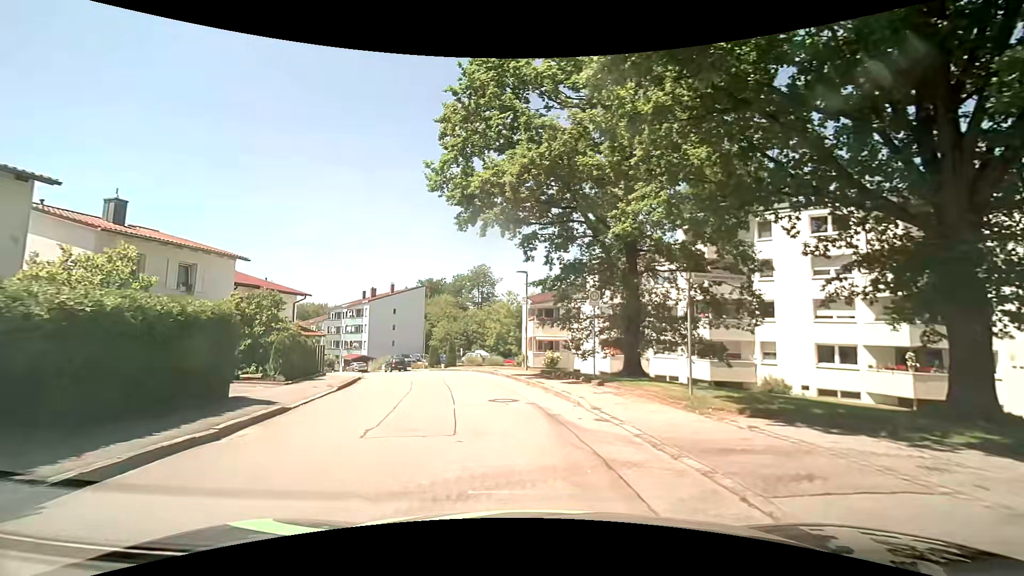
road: residential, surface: asphalt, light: Day
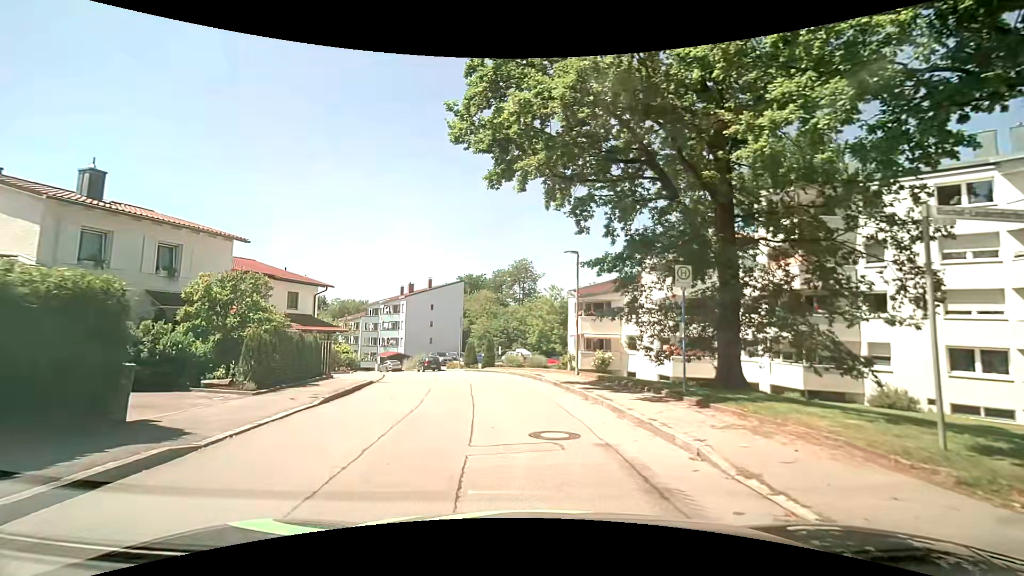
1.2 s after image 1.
(-0.3, +5.1) m; -6°
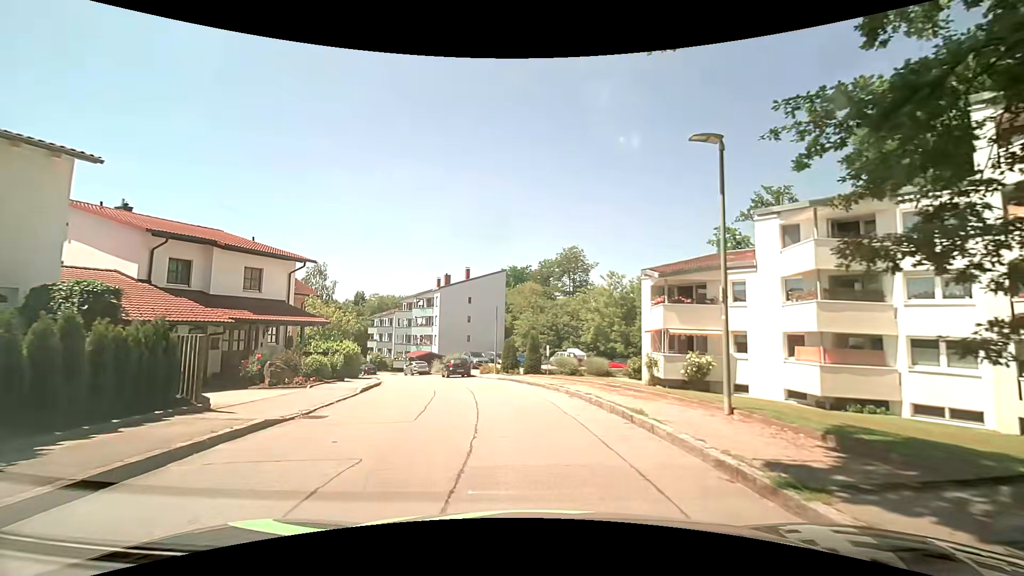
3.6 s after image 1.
(-0.5, +11.3) m; -5°
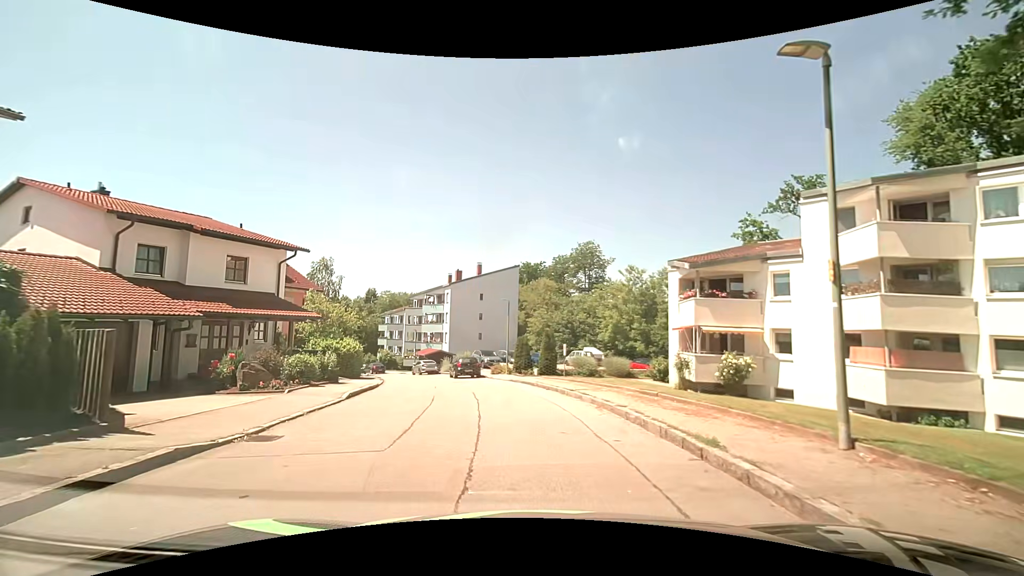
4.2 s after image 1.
(0.0, +2.7) m; -2°
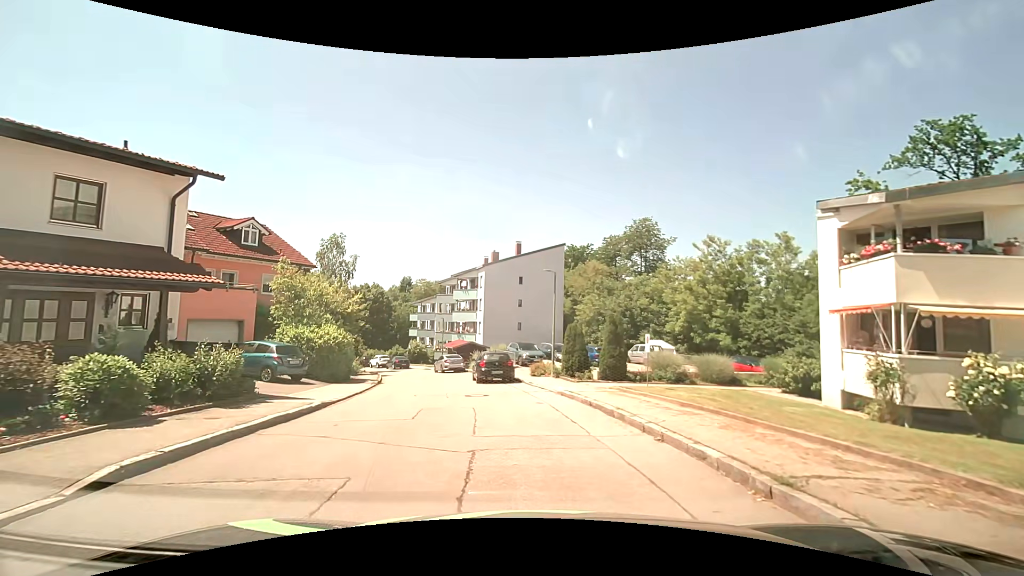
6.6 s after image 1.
(-0.3, +10.3) m; -4°
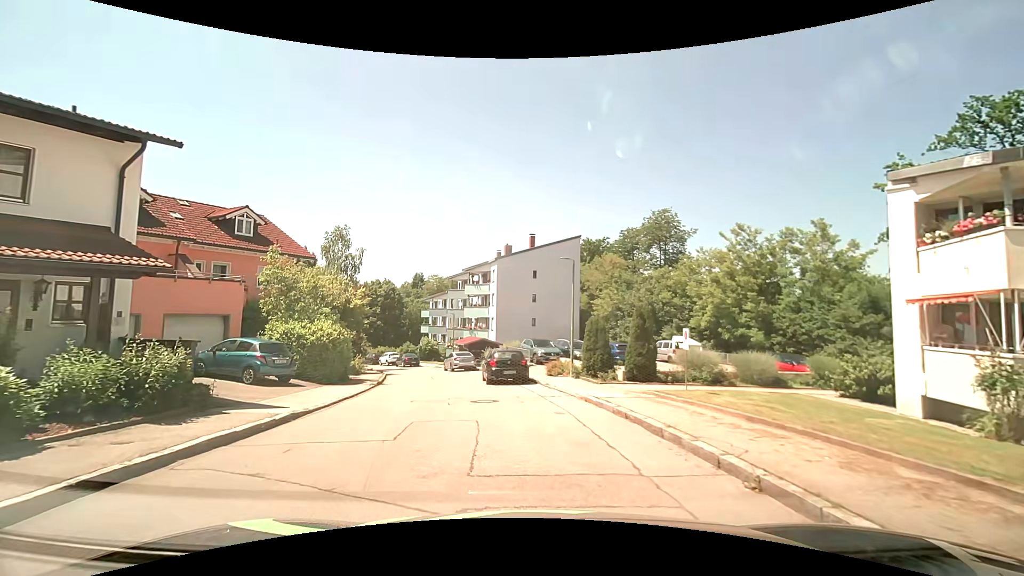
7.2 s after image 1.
(0.0, +2.5) m; -1°
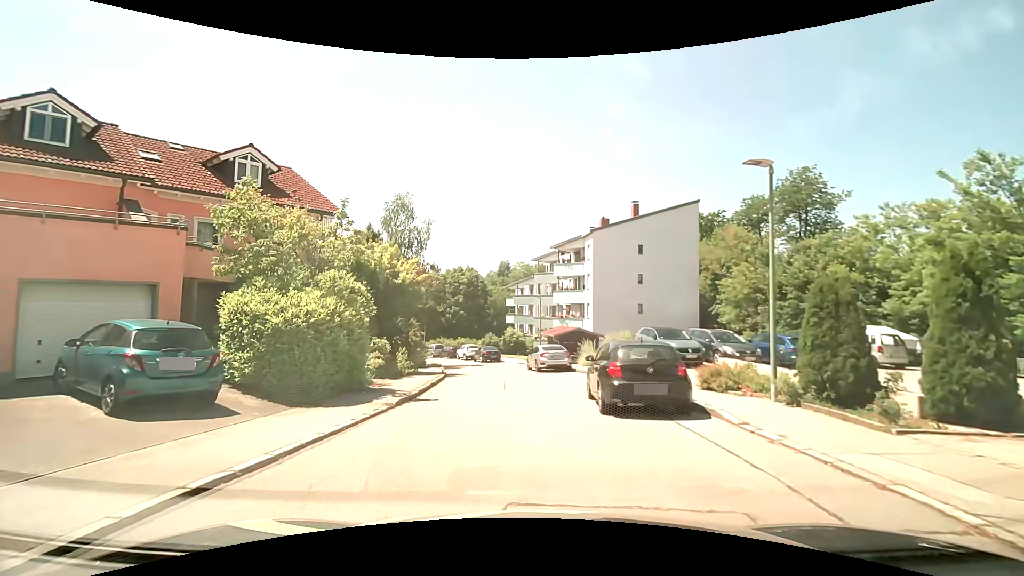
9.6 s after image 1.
(-1.2, +10.1) m; -12°
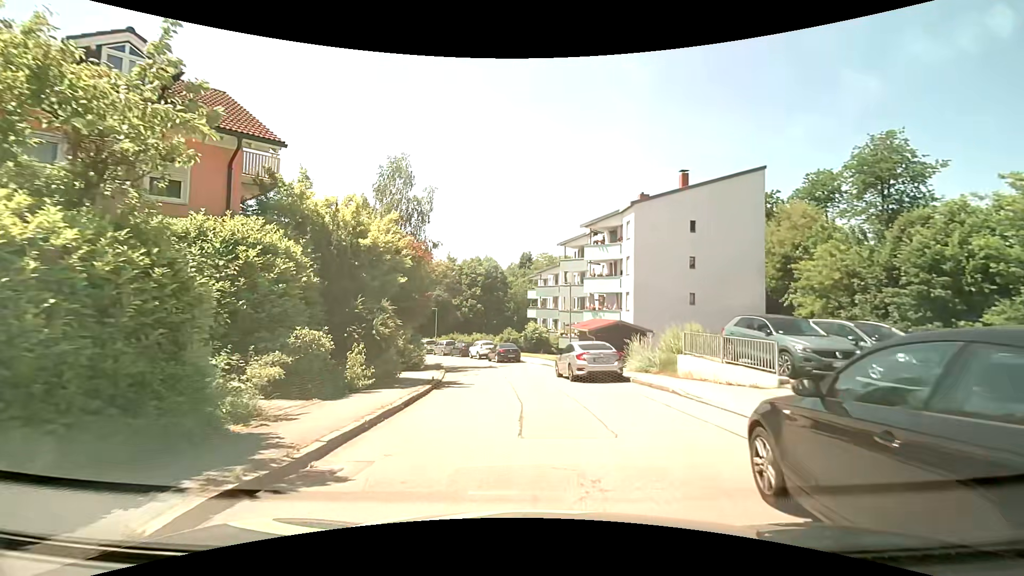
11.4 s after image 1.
(-0.2, +8.2) m; -1°
(0, +10) (-1, +20) (-3, +30) (-5, +39) (-10, +49) (-15, +57) (-21, +65) (-28, +72) (-36, +78) (-45, +82) m
